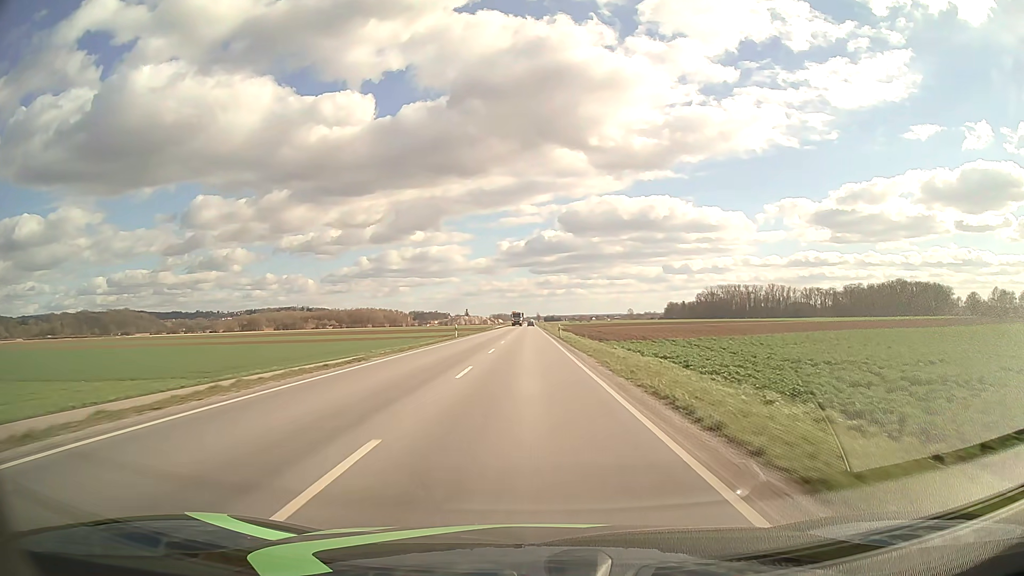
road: primary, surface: asphalt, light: Day
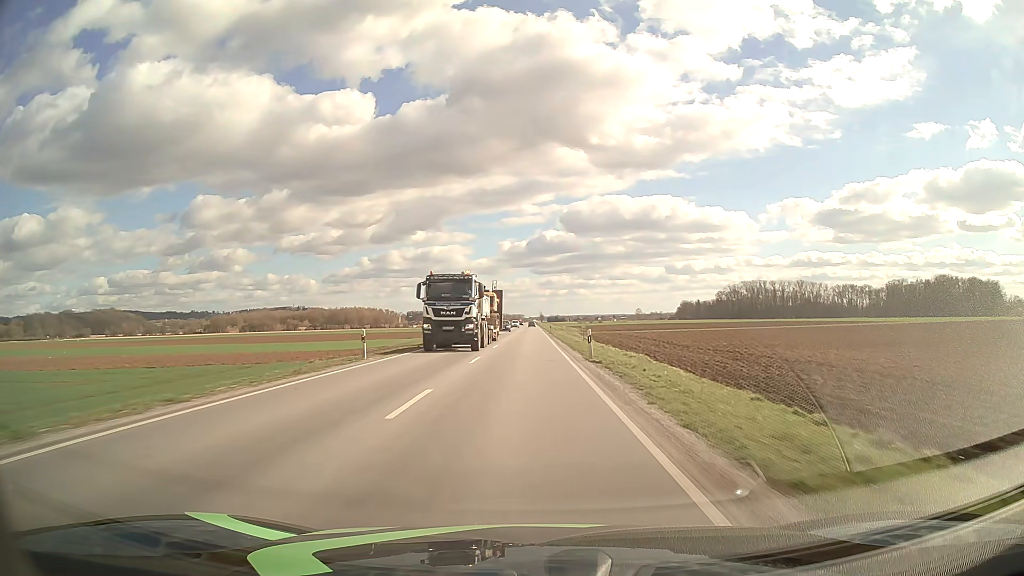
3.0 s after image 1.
(-0.2, +79.1) m; 0°
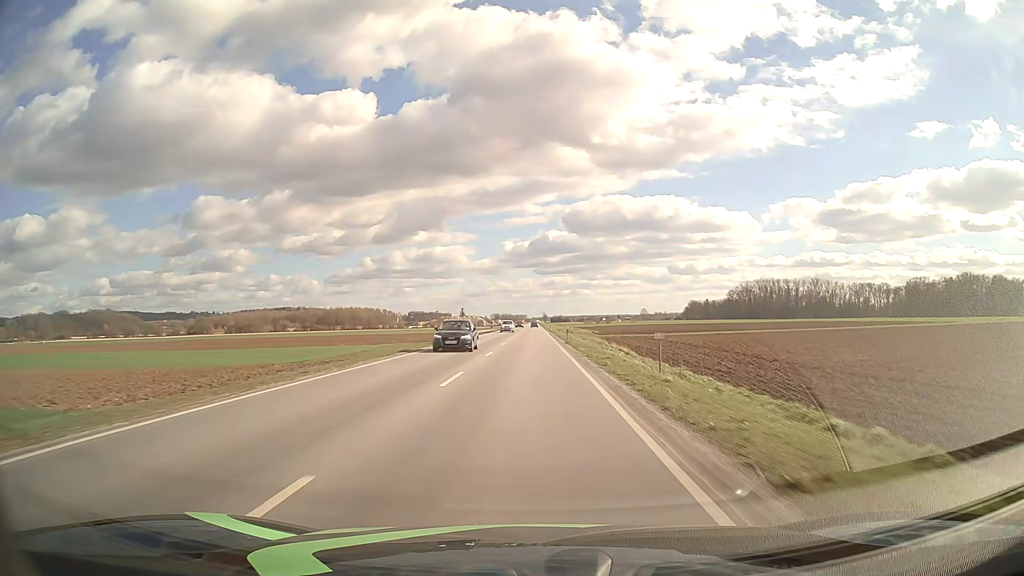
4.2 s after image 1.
(-0.1, +31.7) m; 0°
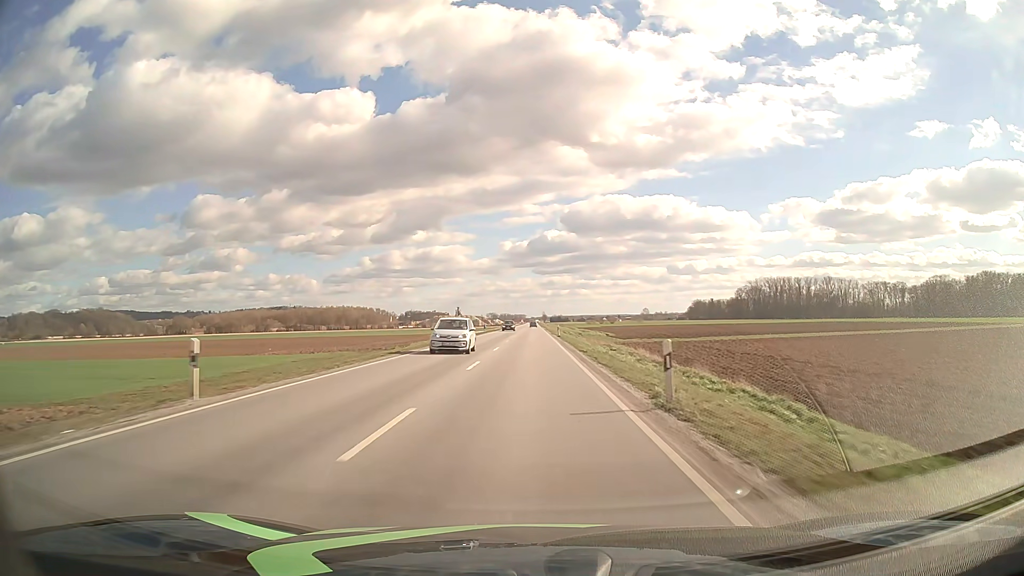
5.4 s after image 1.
(0.0, +31.7) m; 0°
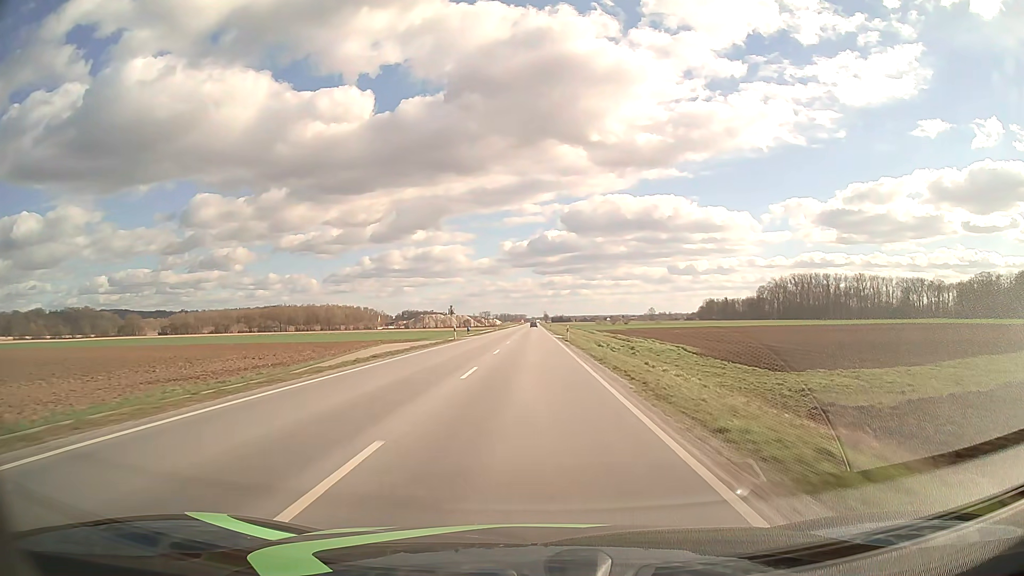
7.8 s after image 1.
(0.0, +63.4) m; 0°
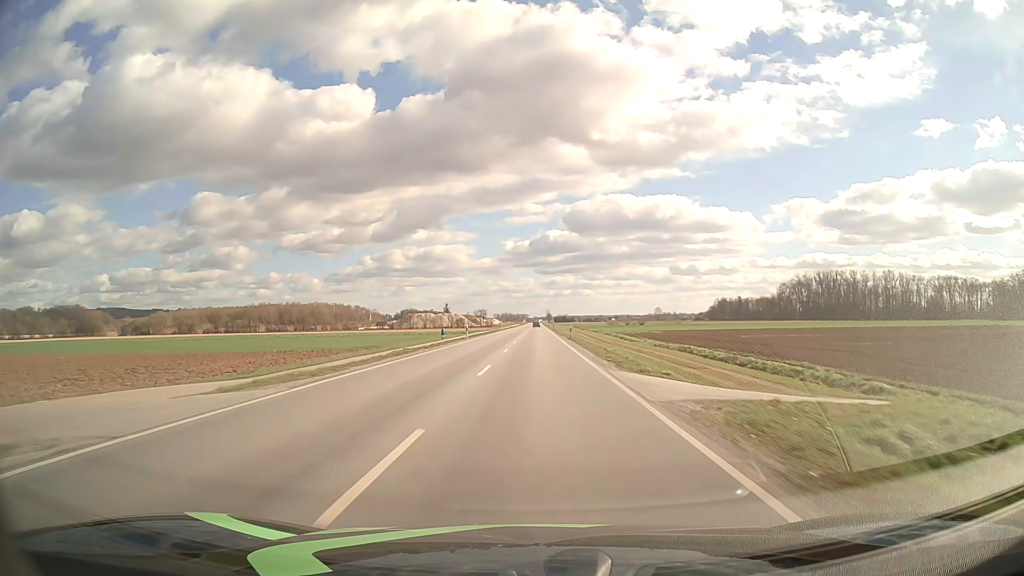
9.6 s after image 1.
(-0.2, +47.6) m; 0°
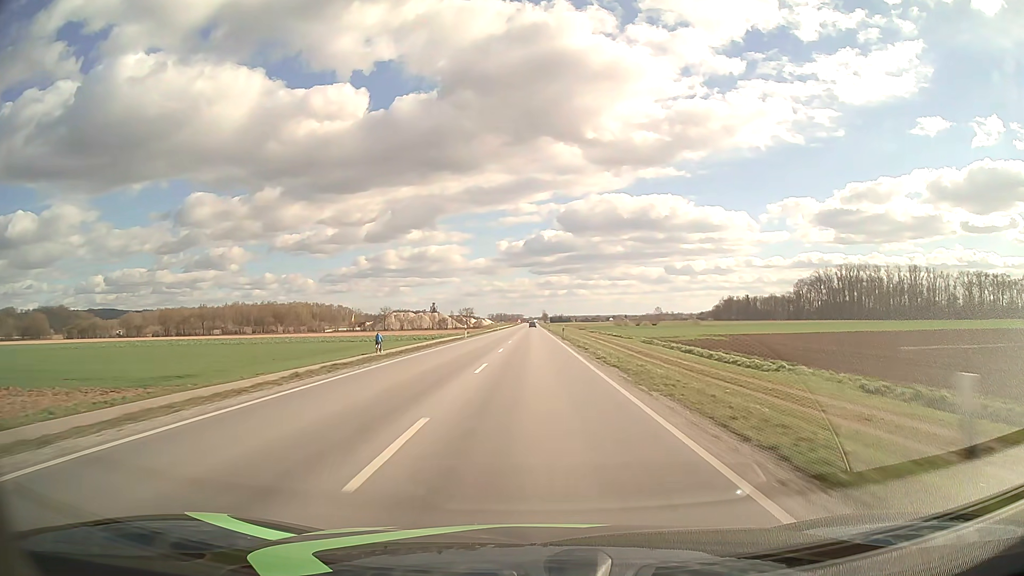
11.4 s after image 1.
(+0.2, +47.5) m; 0°
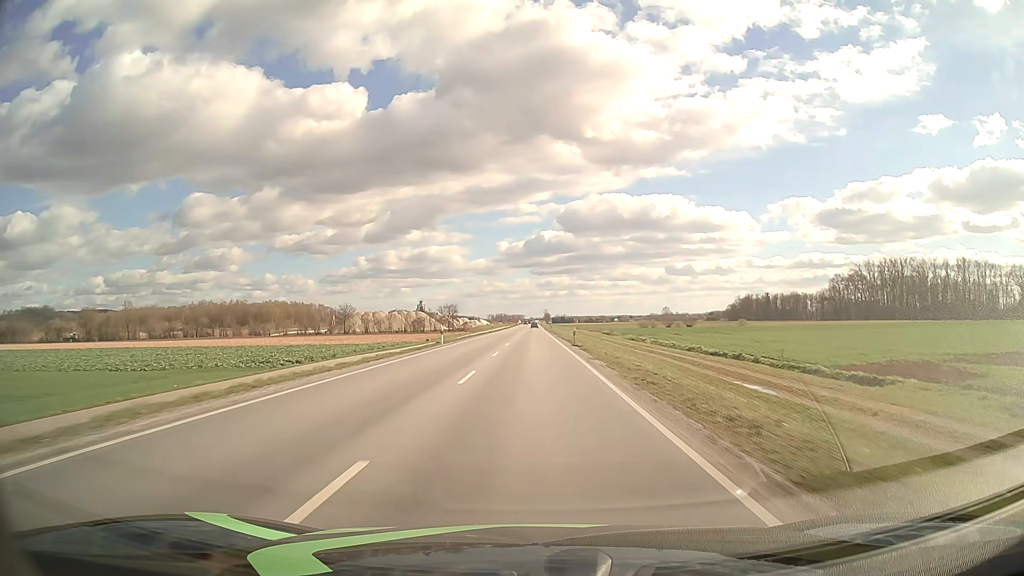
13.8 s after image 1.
(+0.1, +63.4) m; 0°
(0, +10) (0, +20) (0, +30) (0, +40) (0, +50) (0, +60) (0, +70) (0, +80) (0, +90) (0, +100) m
